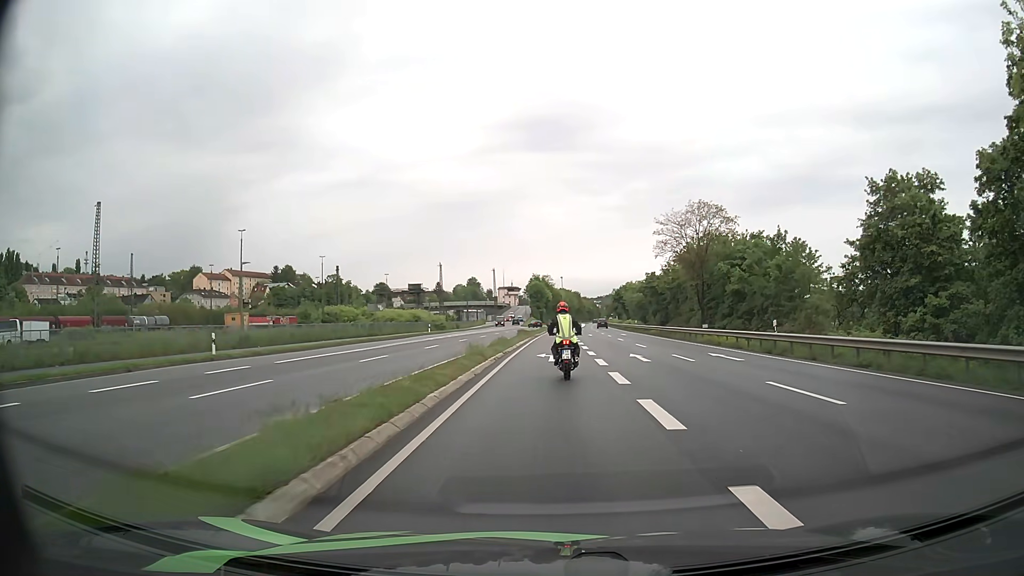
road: primary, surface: asphalt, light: Day
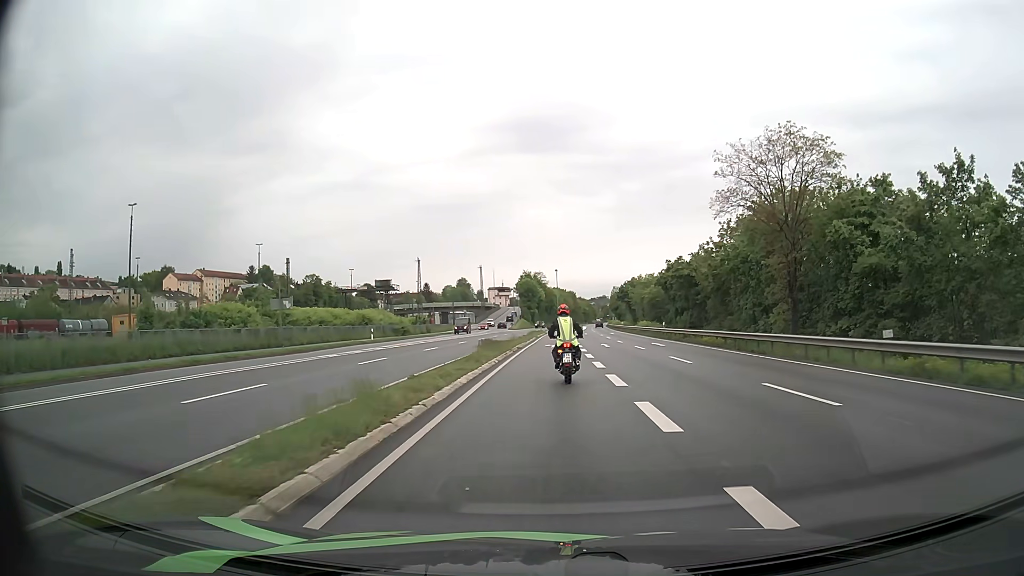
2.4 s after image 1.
(+0.2, +23.9) m; +1°
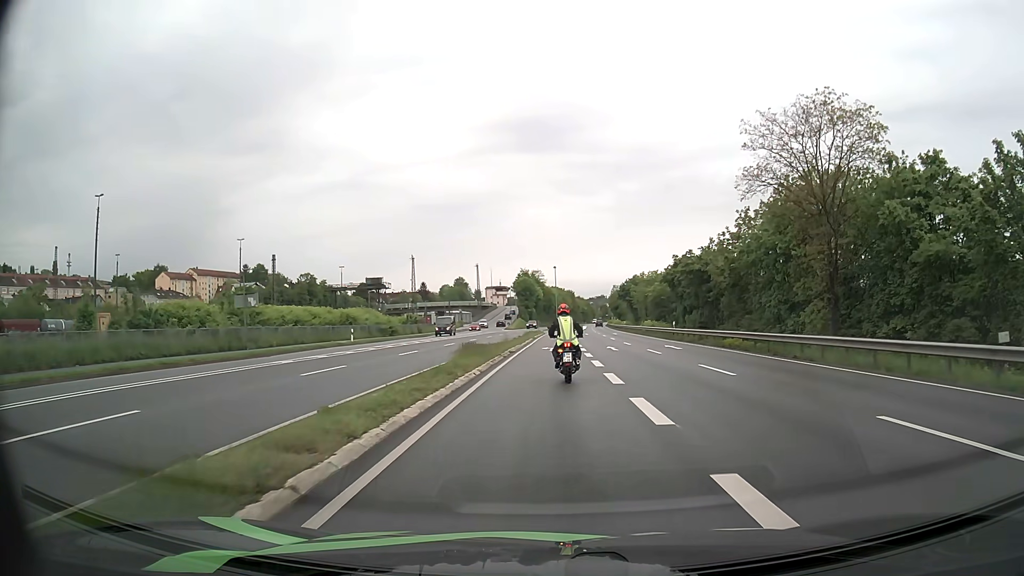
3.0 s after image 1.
(0.0, +5.6) m; 0°
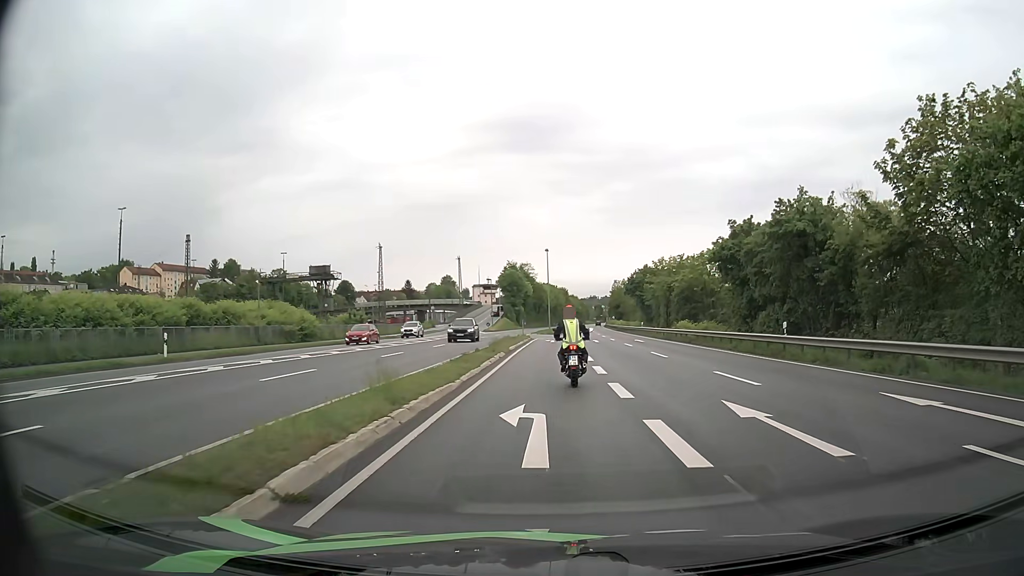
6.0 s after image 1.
(+0.3, +26.5) m; +1°
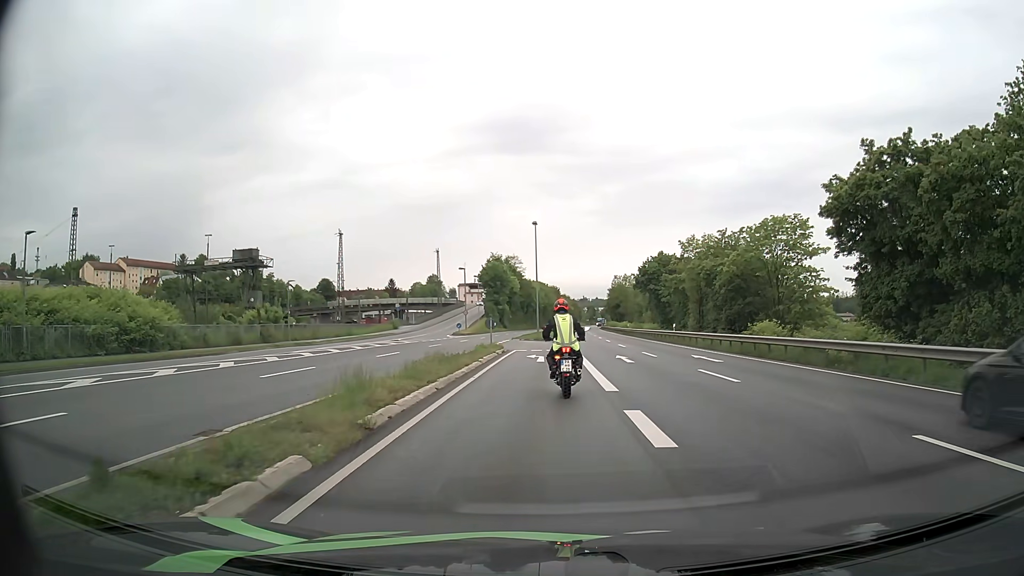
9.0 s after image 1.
(+0.2, +23.0) m; +1°
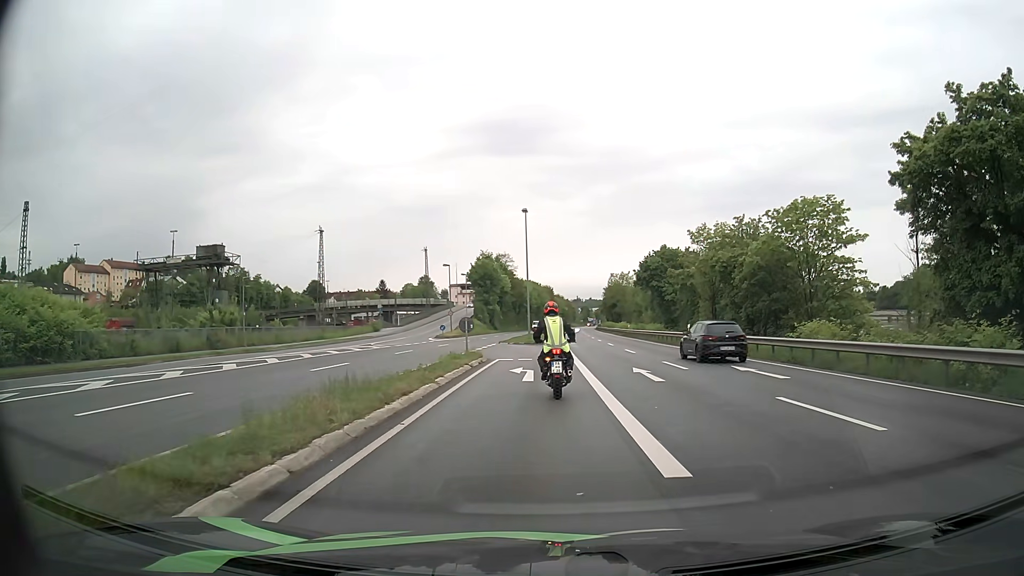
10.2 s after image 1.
(+0.1, +7.3) m; +1°
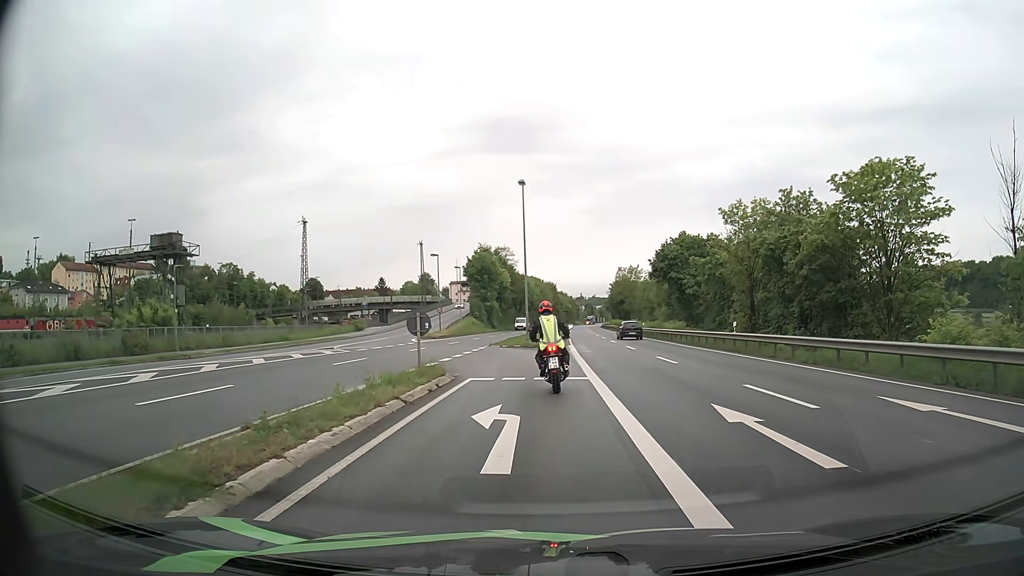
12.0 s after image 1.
(0.0, +9.8) m; -1°
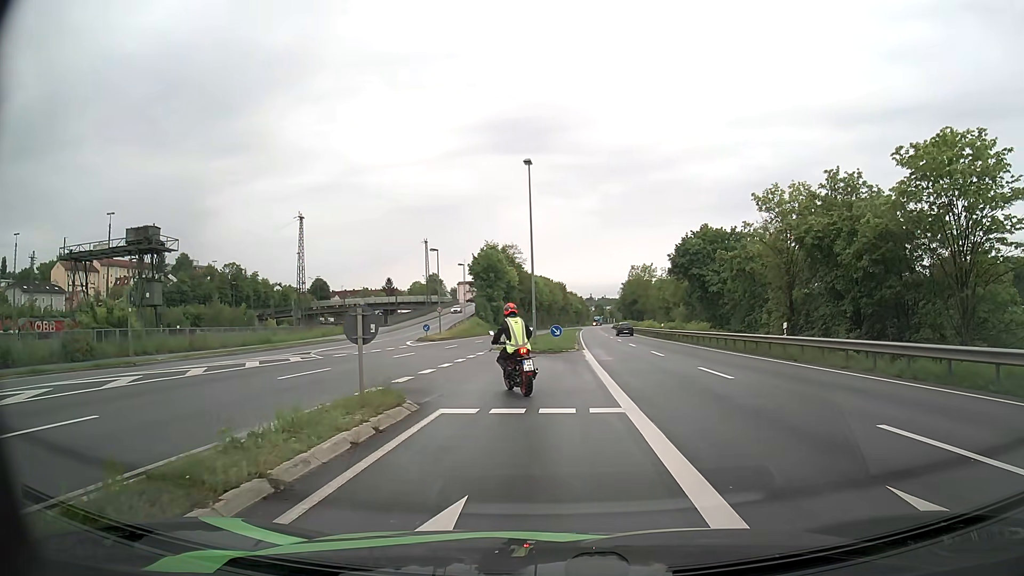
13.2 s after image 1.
(0.0, +5.7) m; 0°
(0, +10) (-1, +20) (-5, +29) (-9, +38) (-12, +48) (-13, +58) (-13, +68) (-14, +78) (-14, +88) (-14, +98) m
